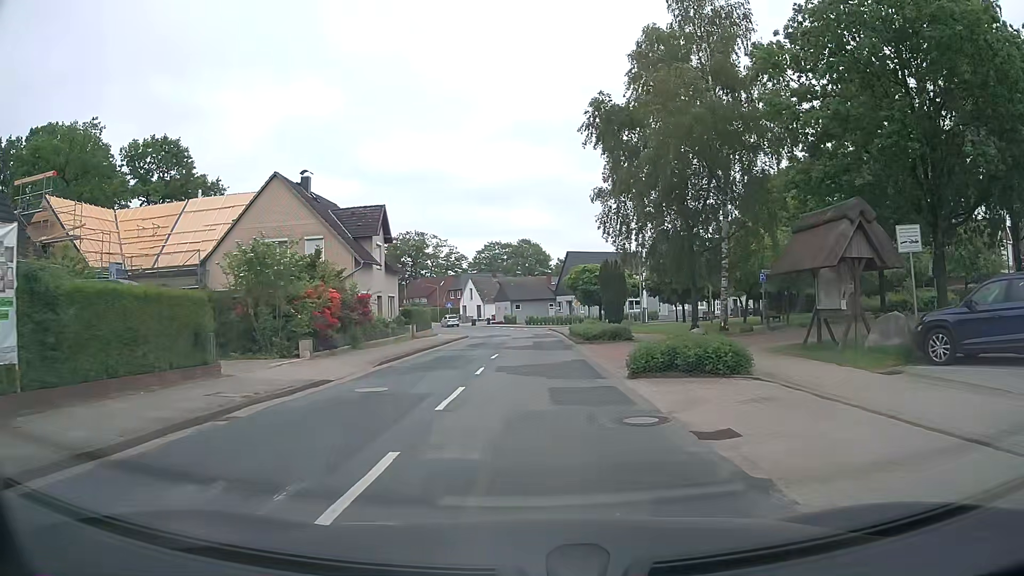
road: tertiary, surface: asphalt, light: Day
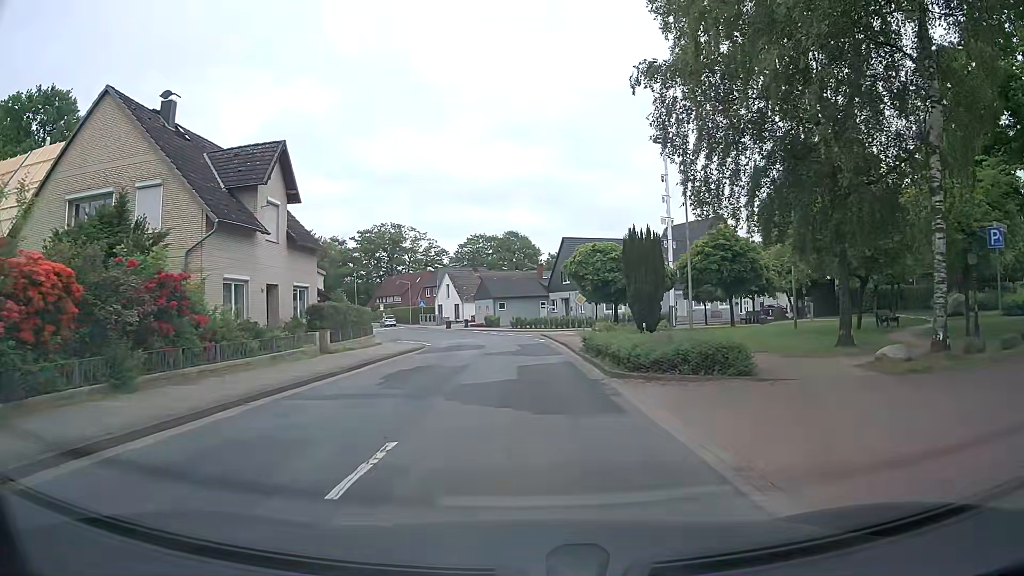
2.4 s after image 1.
(0.0, +16.9) m; +1°
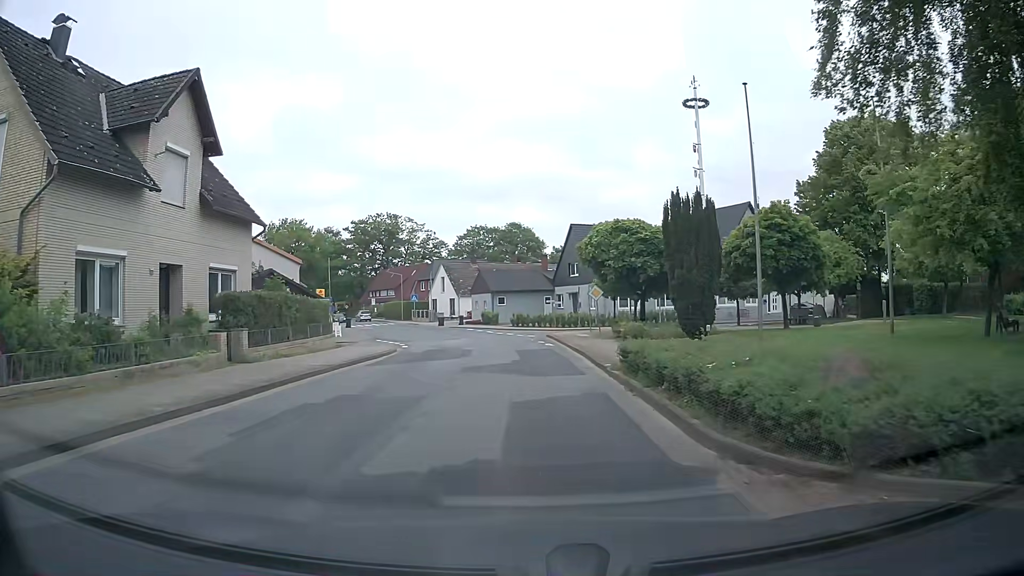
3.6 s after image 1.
(-0.1, +8.5) m; 0°
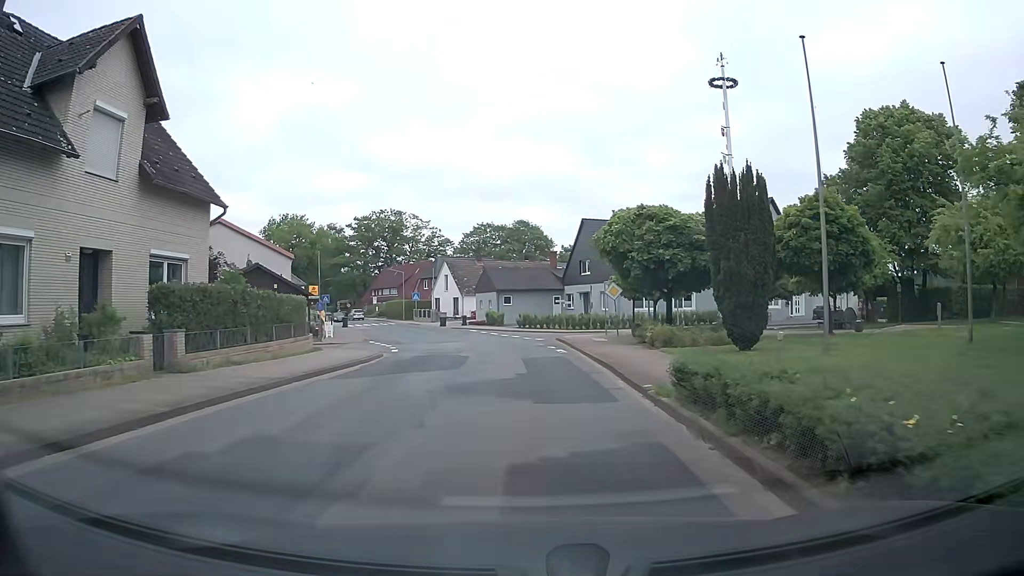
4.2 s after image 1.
(0.0, +4.2) m; 0°
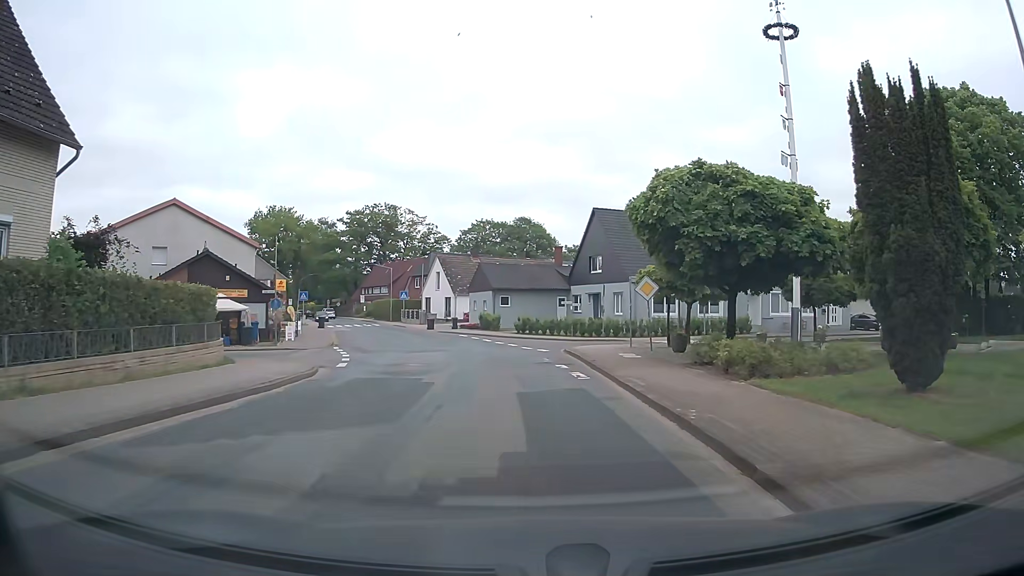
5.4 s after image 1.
(-0.1, +8.2) m; 0°
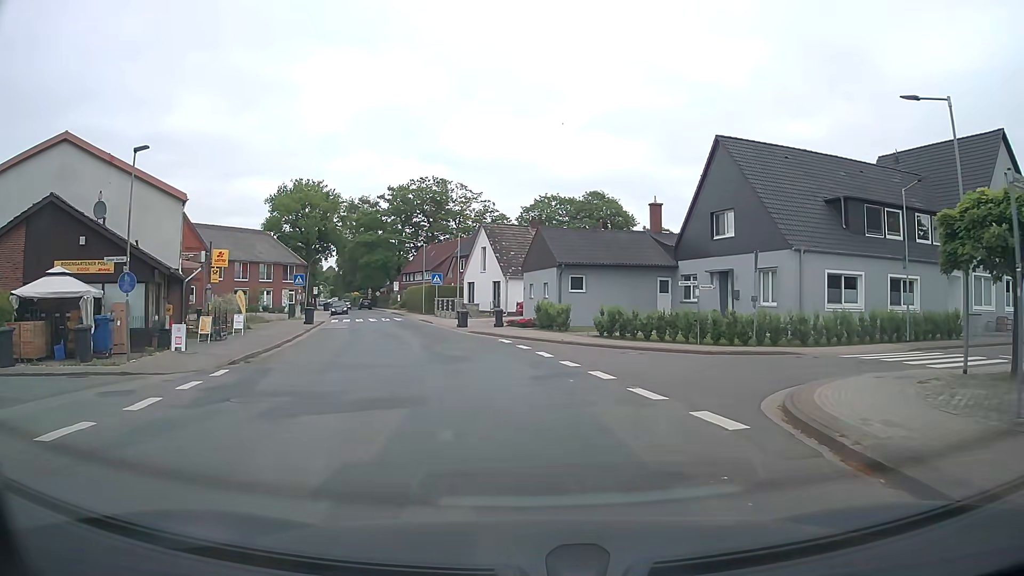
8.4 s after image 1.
(-0.8, +19.6) m; -6°
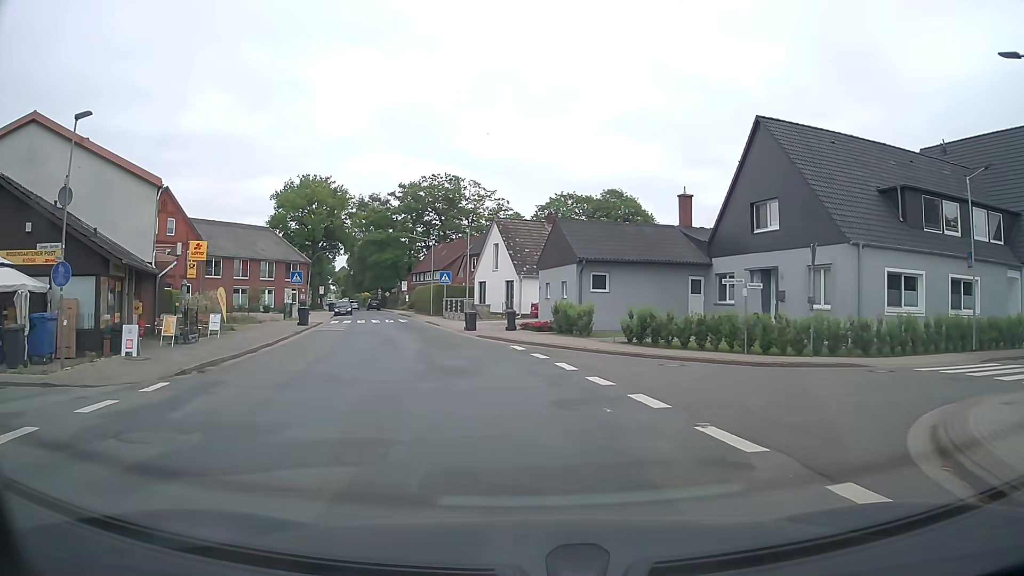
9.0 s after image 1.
(0.0, +3.9) m; -1°
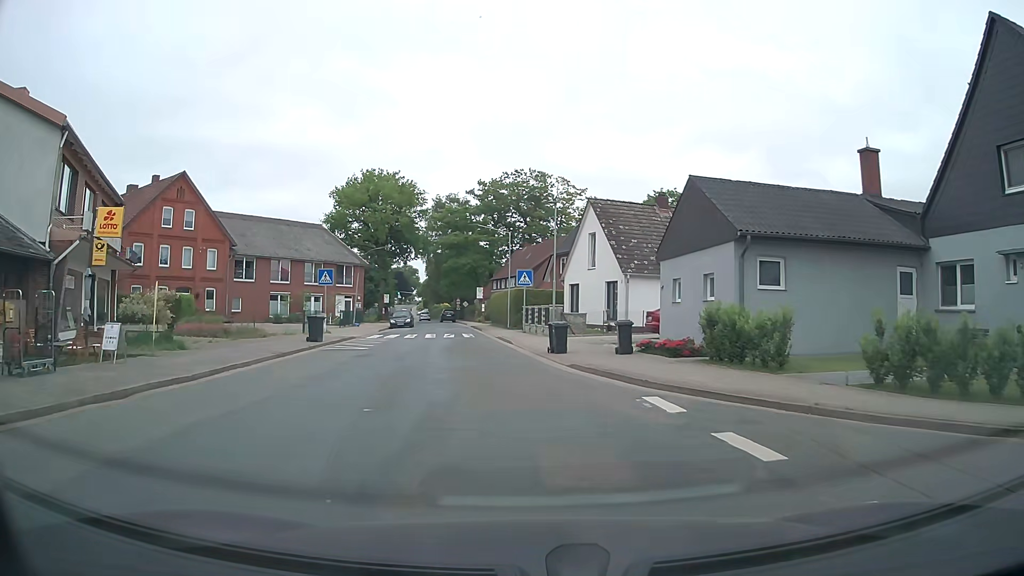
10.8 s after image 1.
(-0.7, +12.5) m; -7°
(-1, +10) (-2, +20) (-3, +30) (-5, +40) (-6, +50) (-8, +59) (-10, +69) (-13, +79) (-15, +89) (-15, +99) m
